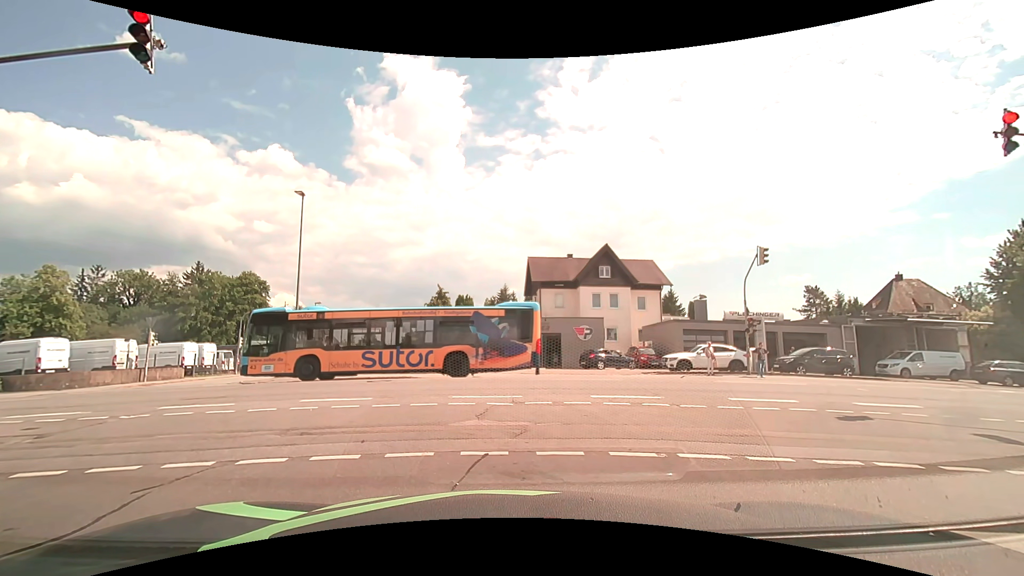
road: residential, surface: asphalt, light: Day
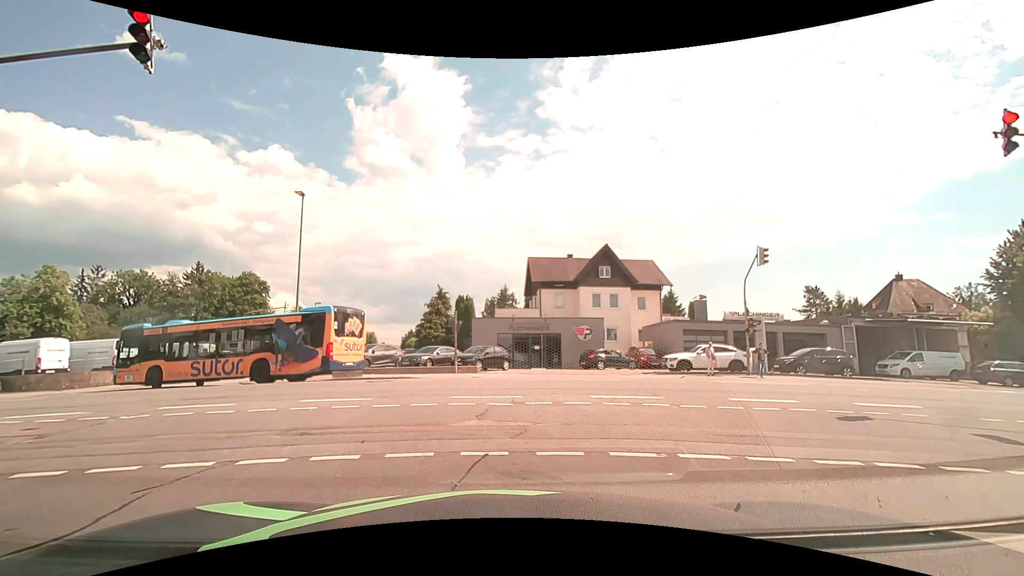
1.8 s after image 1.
(0.0, 0.0) m; 0°
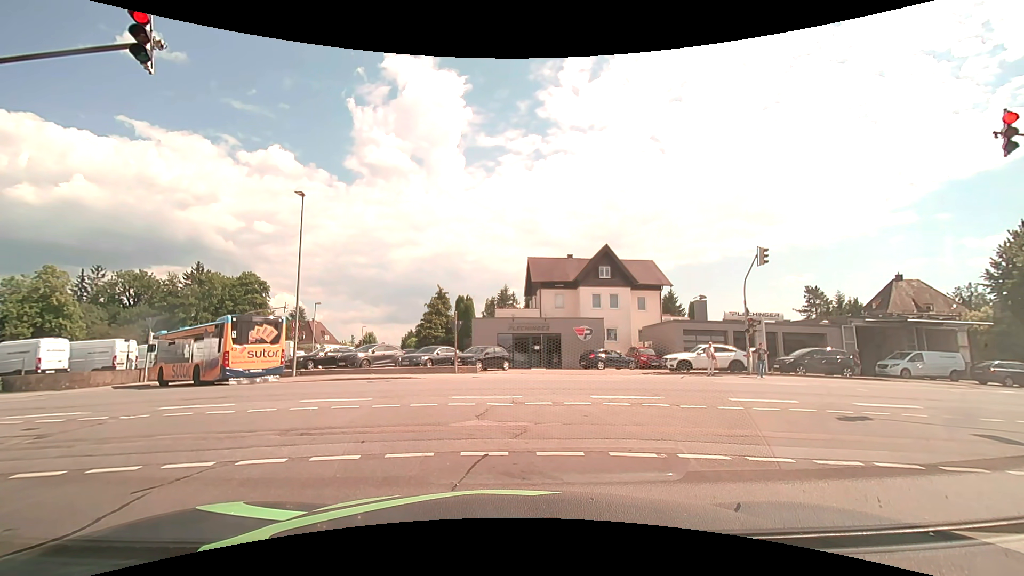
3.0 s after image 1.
(0.0, 0.0) m; 0°
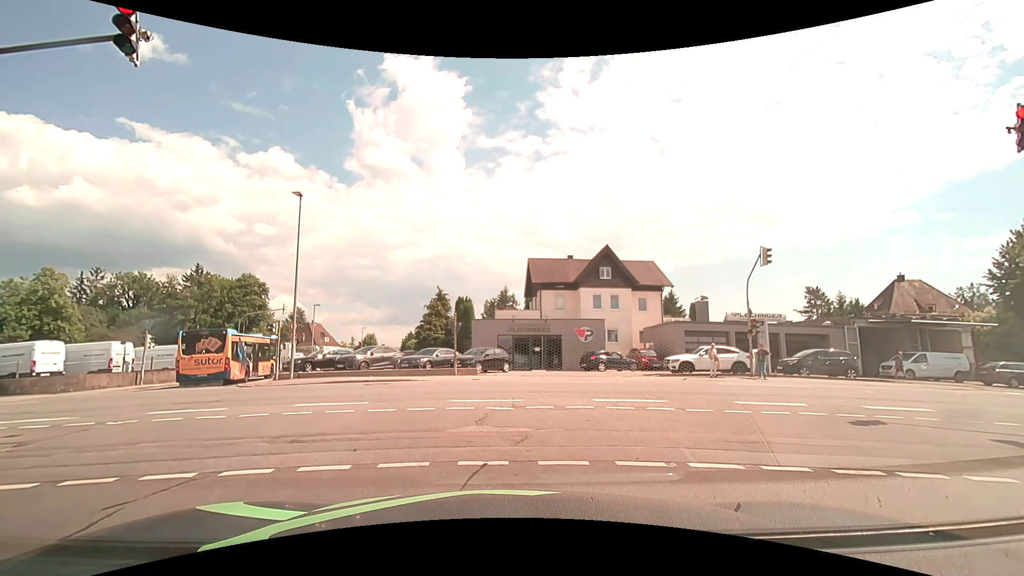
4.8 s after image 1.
(0.0, +0.3) m; 0°
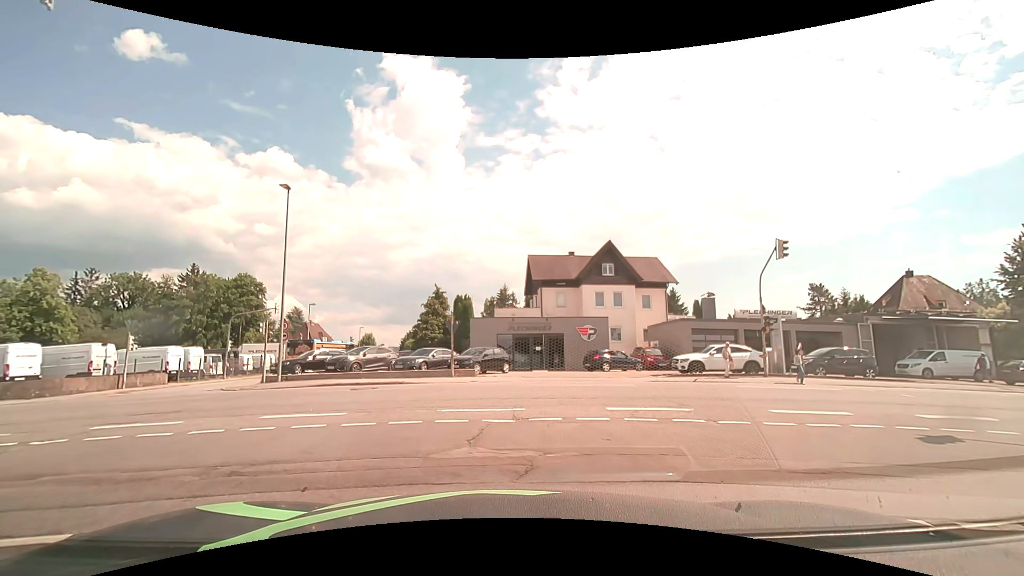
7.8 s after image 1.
(0.0, +1.5) m; 0°
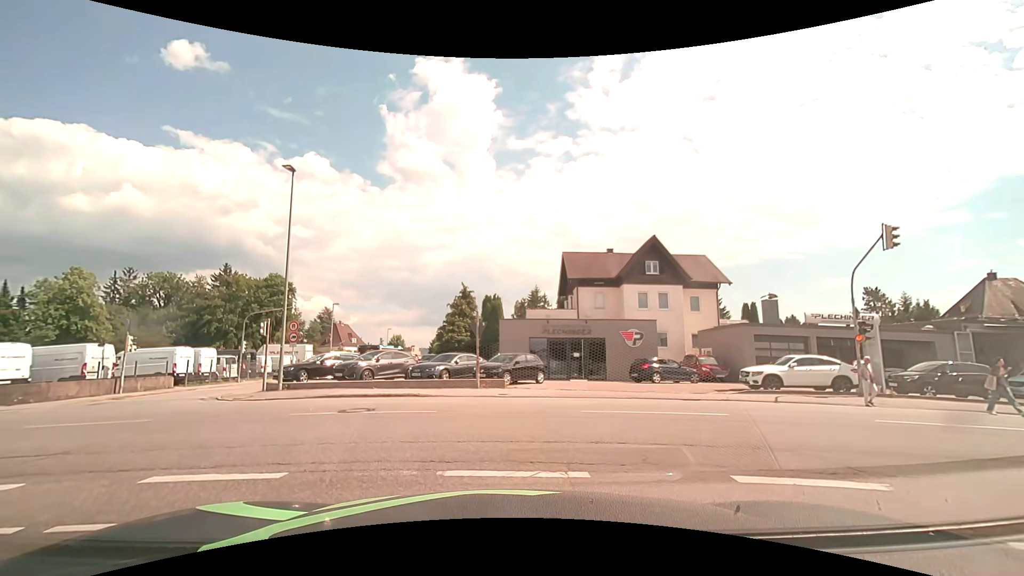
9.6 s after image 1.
(-0.1, +4.2) m; -4°
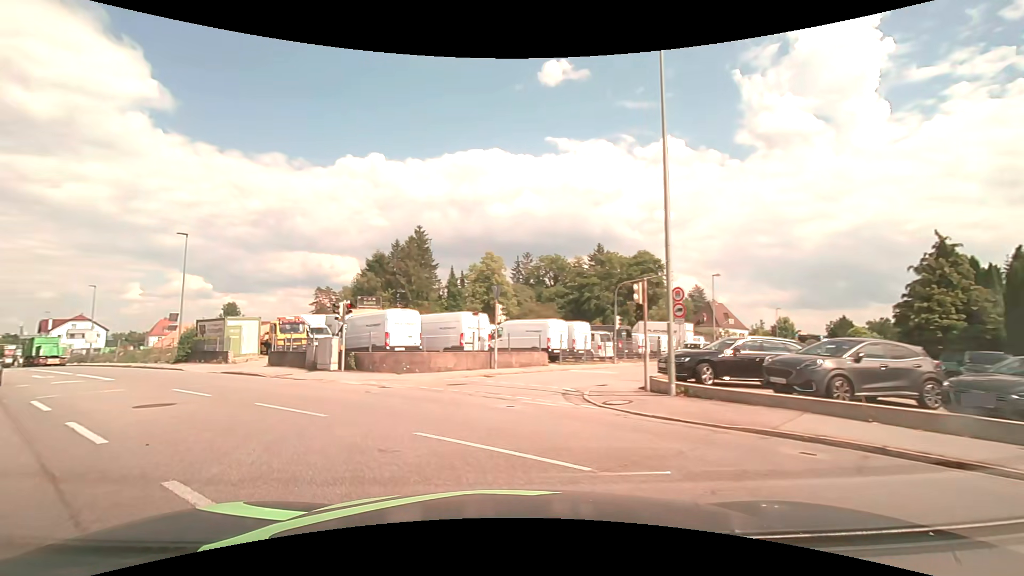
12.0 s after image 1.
(-3.2, +10.3) m; -37°
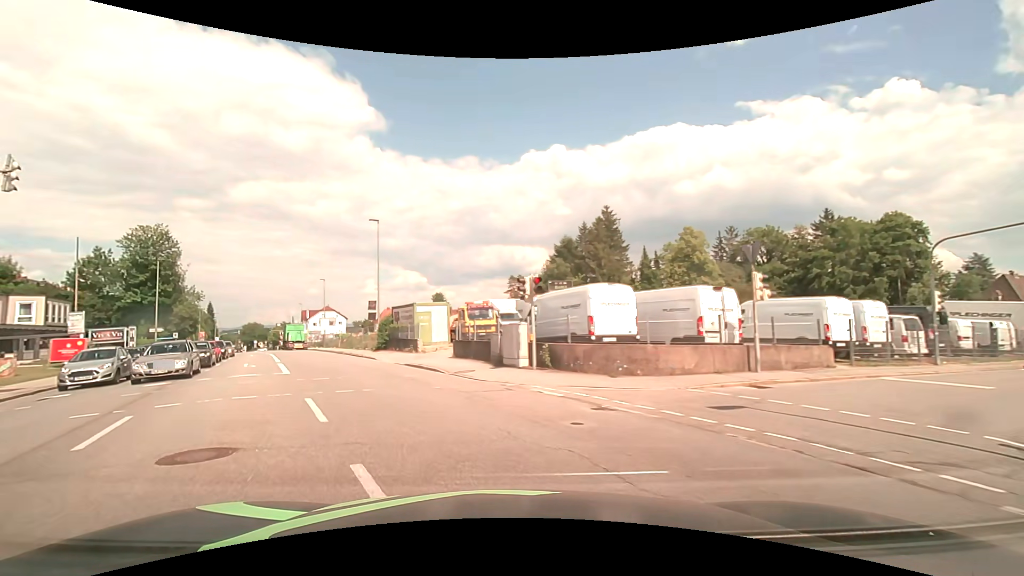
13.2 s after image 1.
(-1.6, +7.2) m; -22°
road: tertiary
